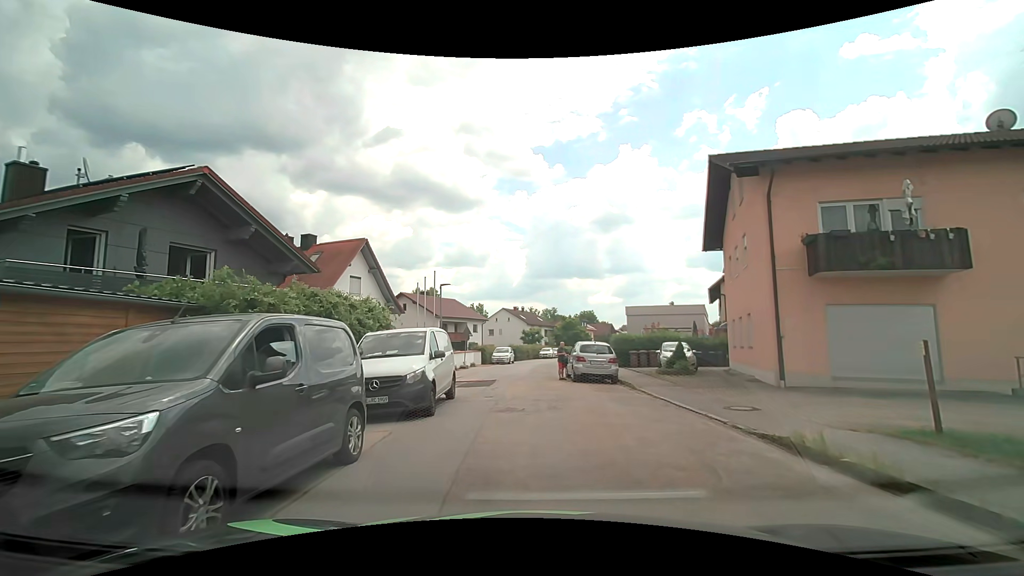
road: residential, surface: asphalt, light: Day
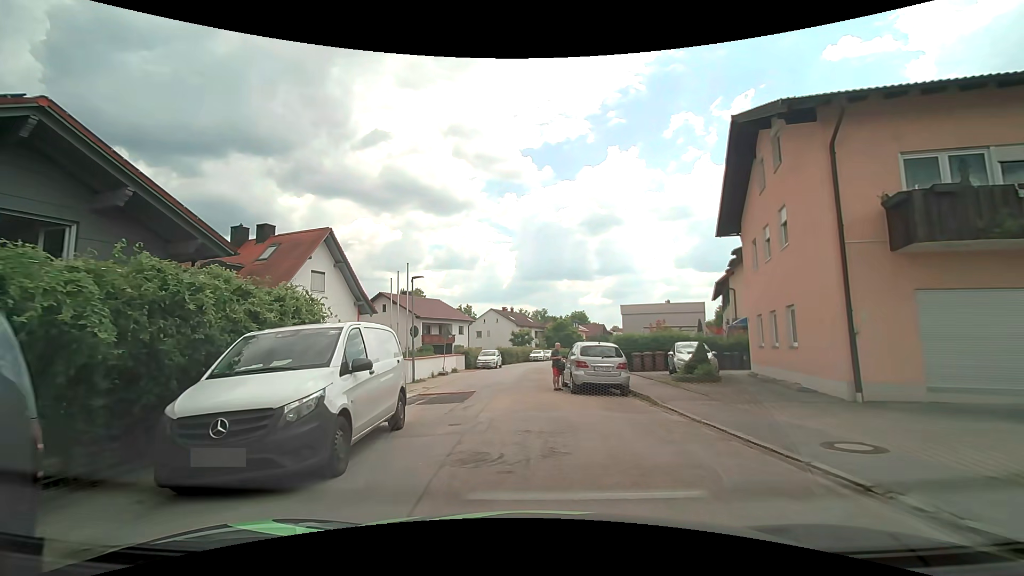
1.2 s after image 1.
(0.0, +4.3) m; +1°
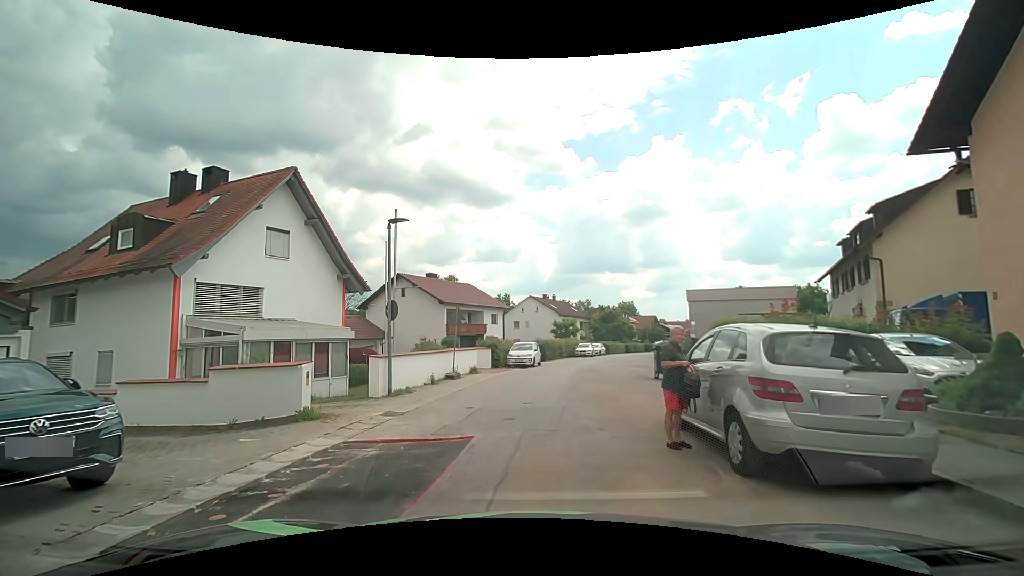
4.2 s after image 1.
(-0.5, +10.0) m; -6°
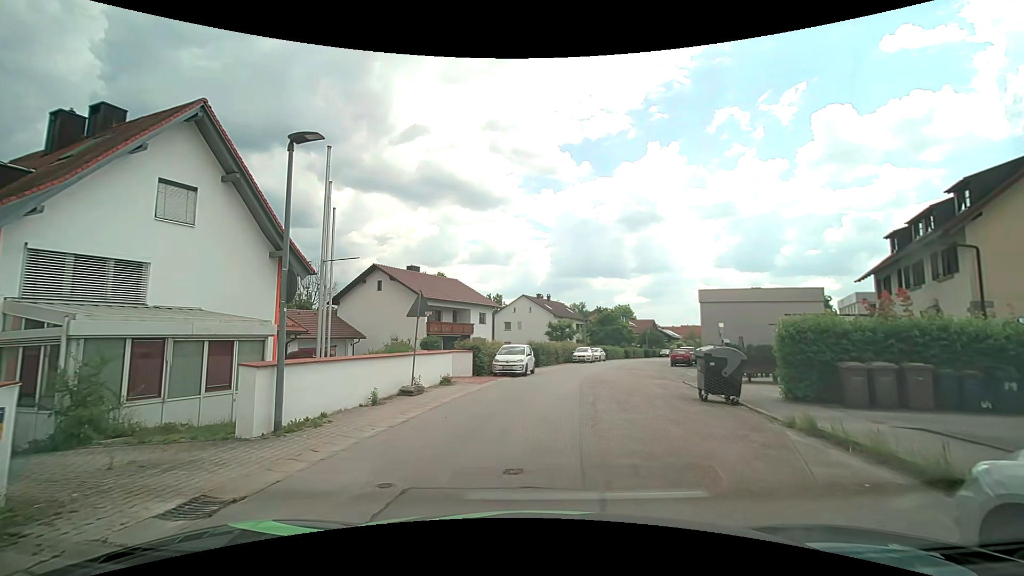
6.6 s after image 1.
(-0.1, +5.9) m; +2°
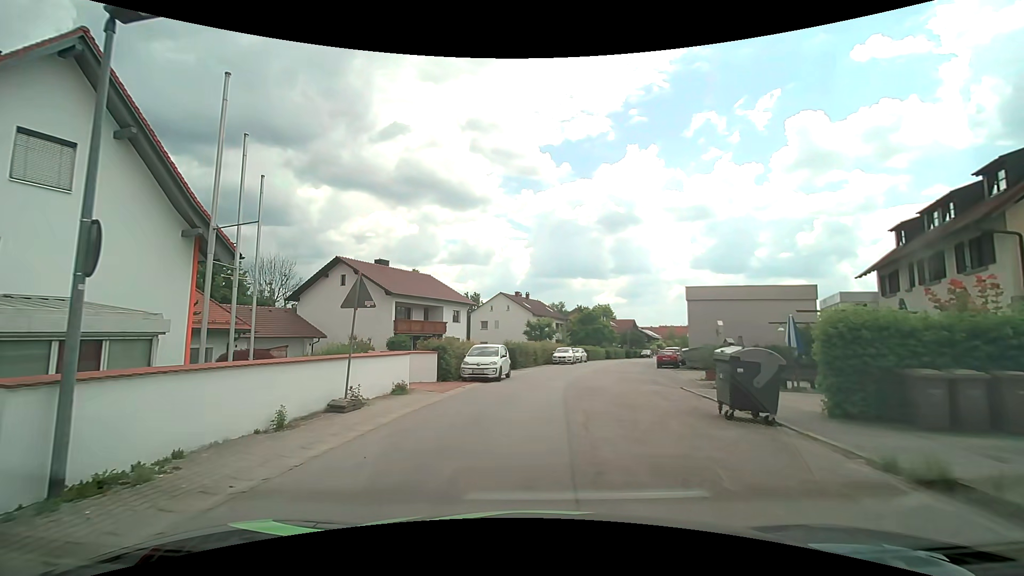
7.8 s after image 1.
(0.0, +3.4) m; +1°
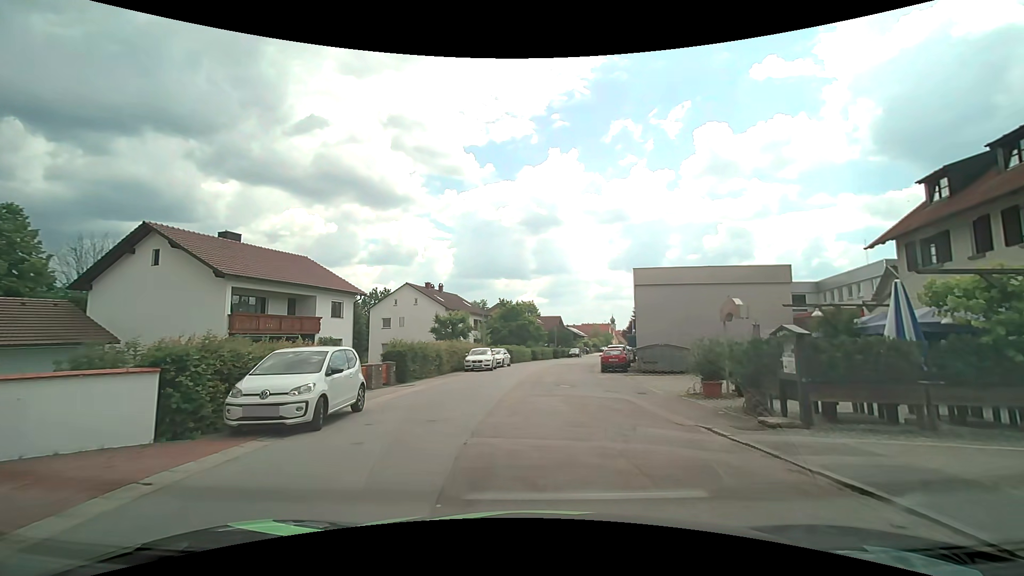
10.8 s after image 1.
(+0.8, +11.1) m; +9°
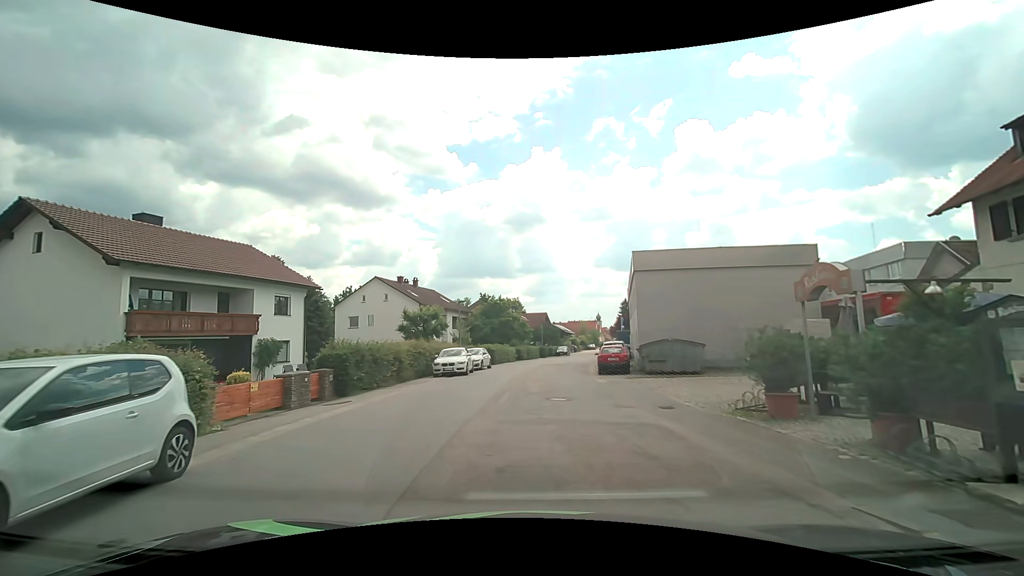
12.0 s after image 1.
(+0.1, +5.5) m; +1°
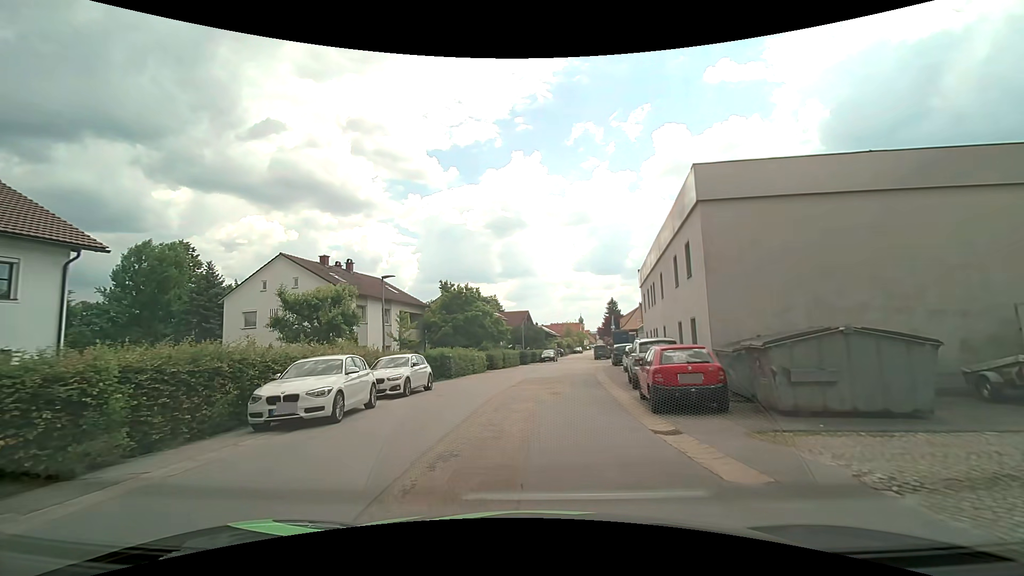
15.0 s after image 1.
(+0.2, +15.0) m; +1°
(+1, +10) (+2, +20) (+3, +30) (+4, +40) (+5, +50) (+7, +60) (+8, +70) (+10, +79) (+12, +89) (+14, +99) m
